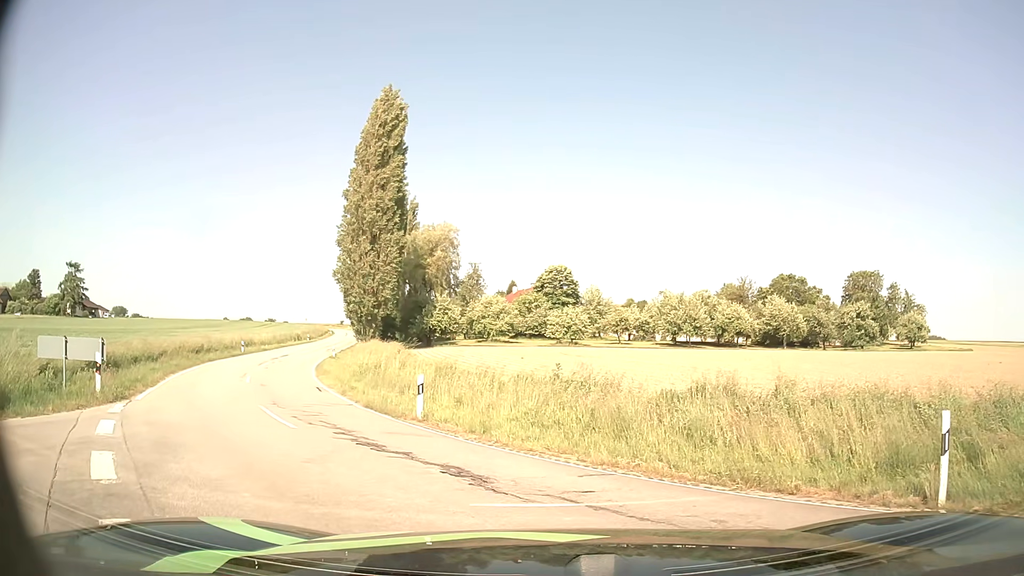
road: unclassified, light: Day
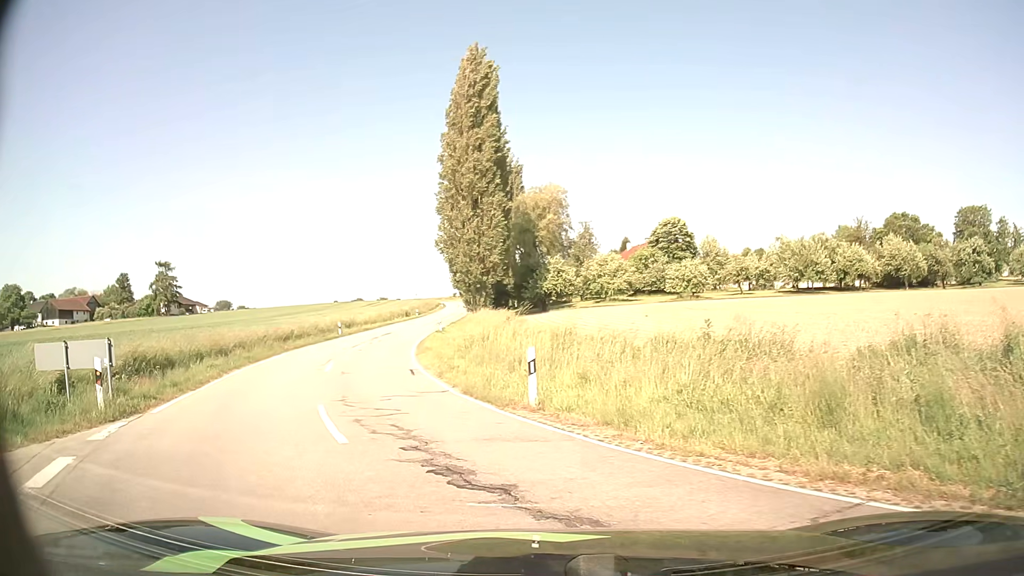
(-0.4, +4.2) m; -11°
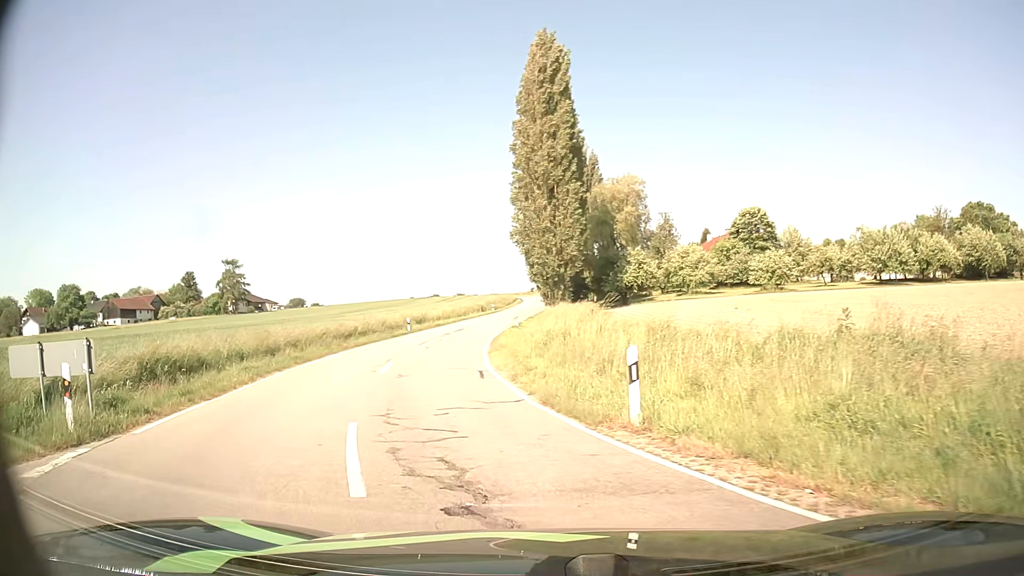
(-0.3, +3.1) m; -7°
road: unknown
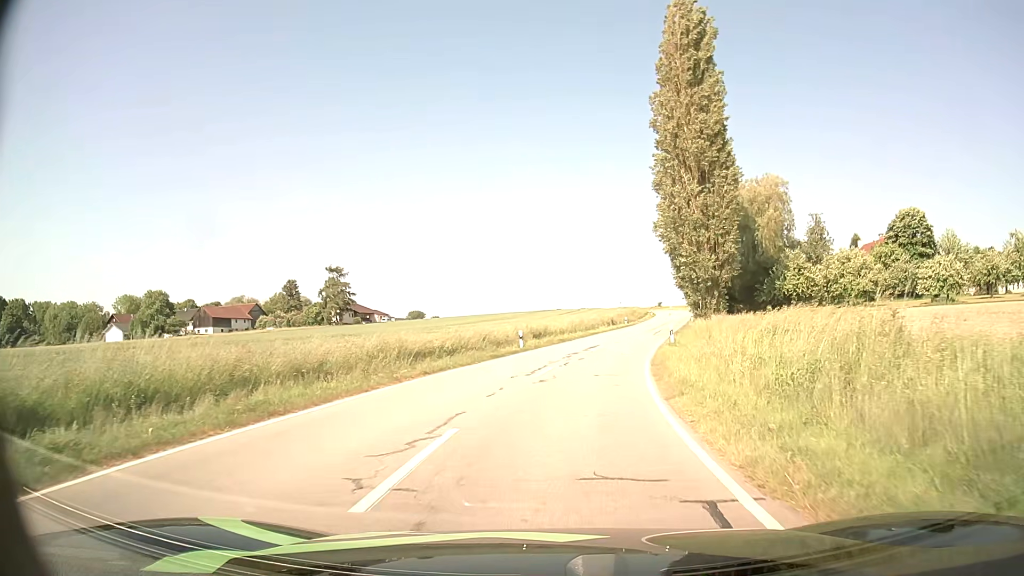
(-2.1, +12.8) m; -12°
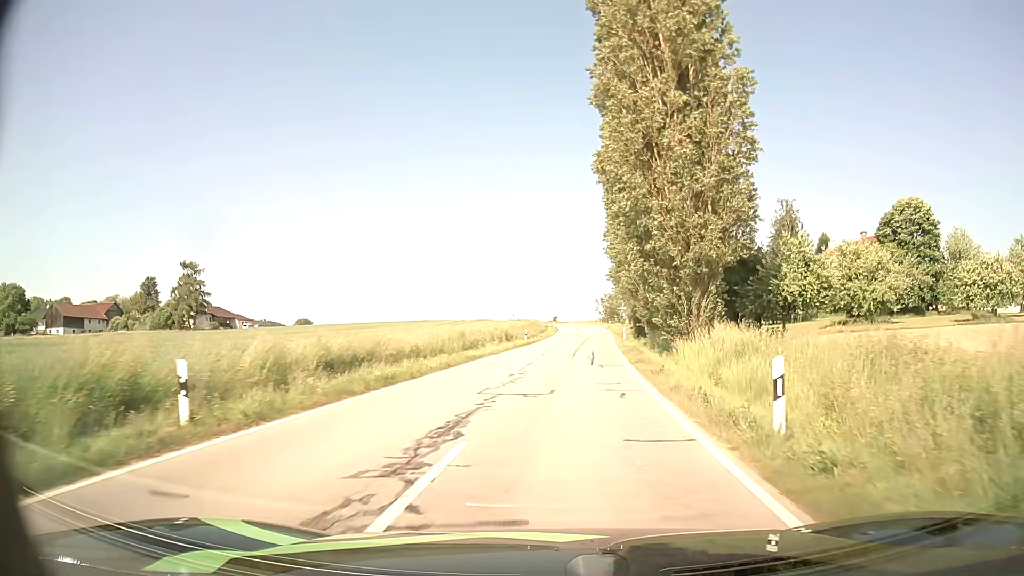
(+1.9, +25.0) m; +9°
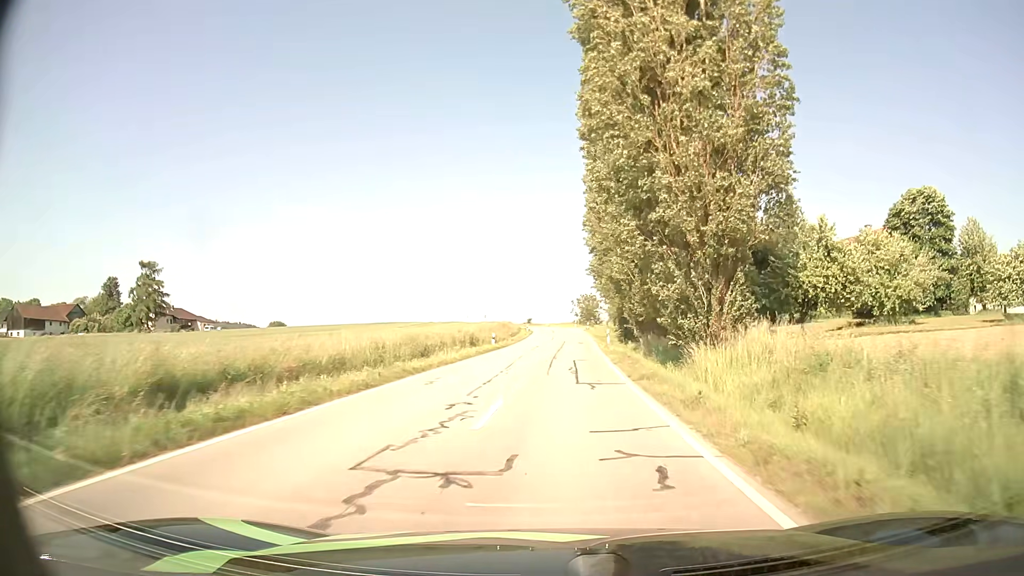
(+0.2, +7.5) m; +3°
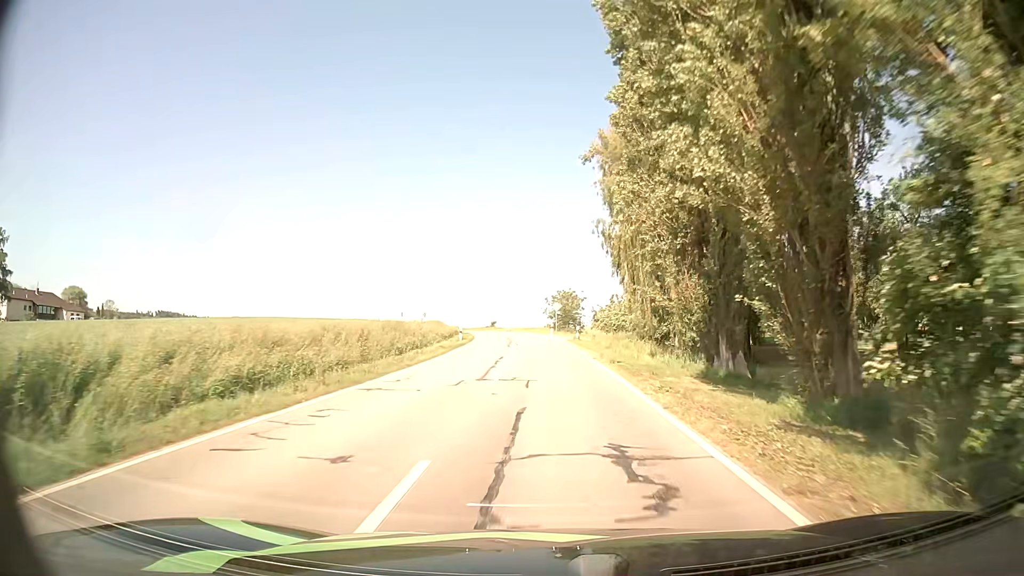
(+1.0, +42.1) m; +1°
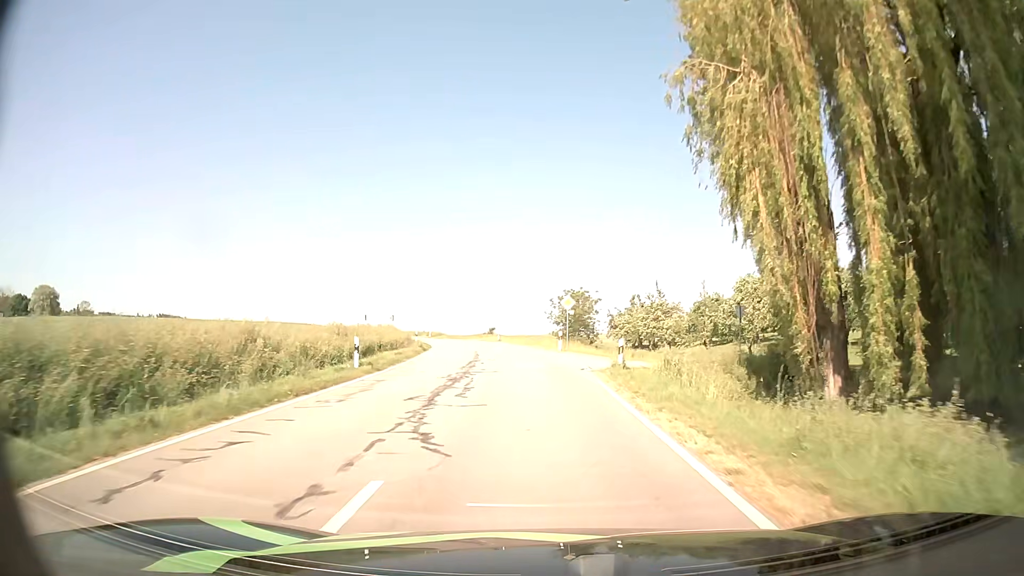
(+0.2, +25.4) m; 0°
(0, +10) (-1, +20) (-1, +30) (-2, +40) (-4, +50) (-6, +60) (-8, +69) (-11, +79) (-15, +88) (-18, +98) m
